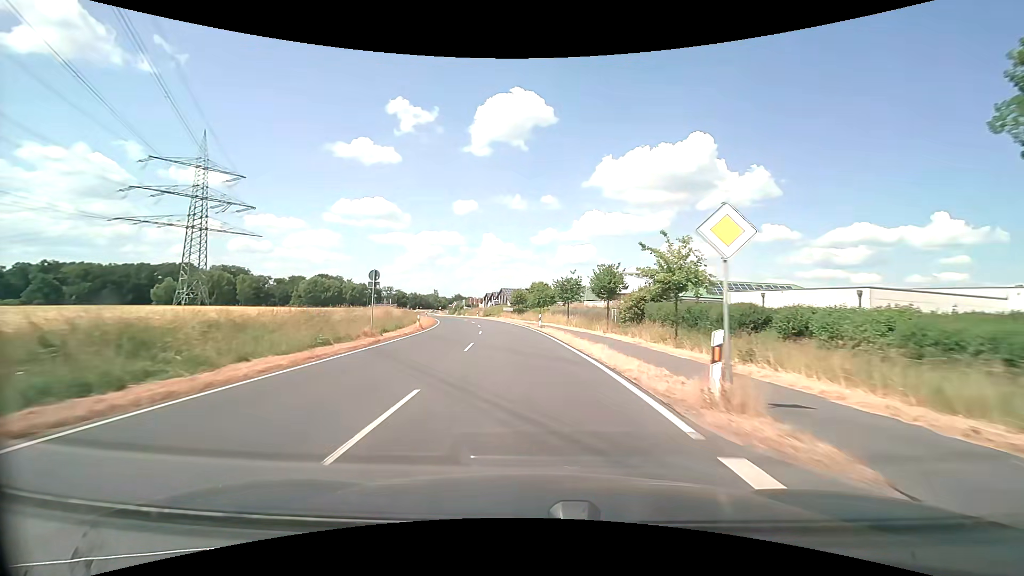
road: secondary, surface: asphalt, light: Day
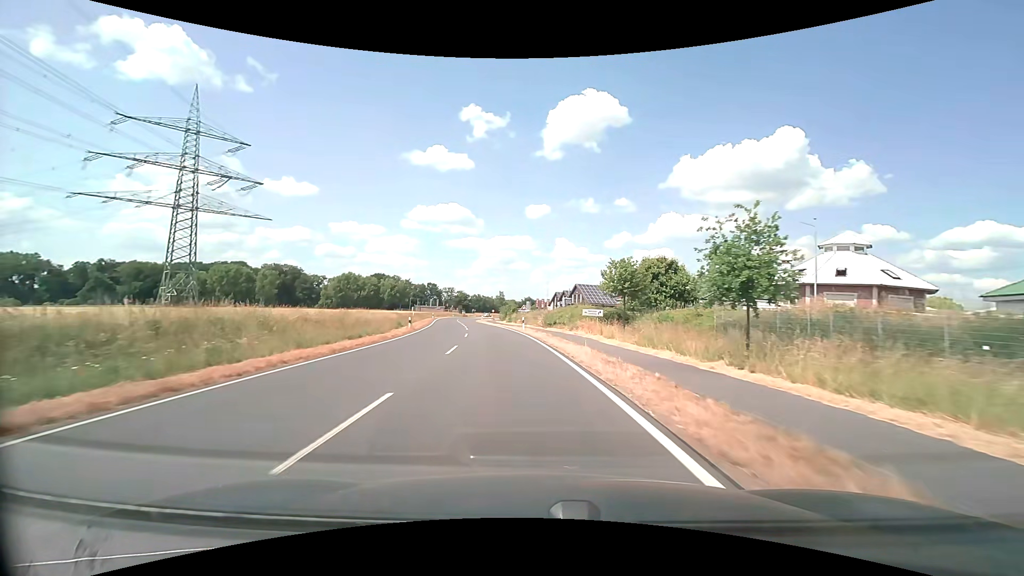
(-3.0, +48.3) m; -8°
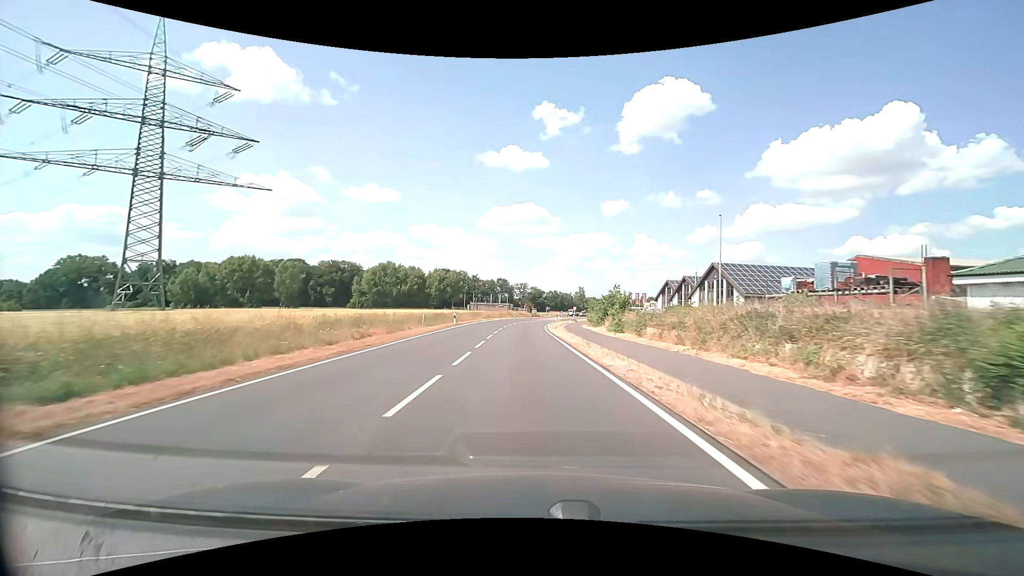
(-4.2, +45.9) m; -9°
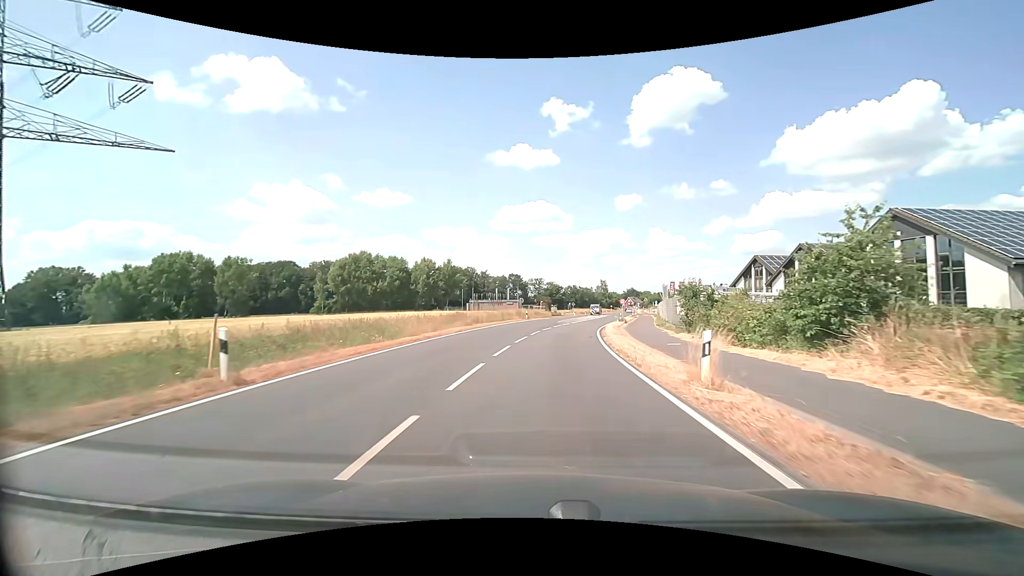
(-0.8, +34.0) m; -2°
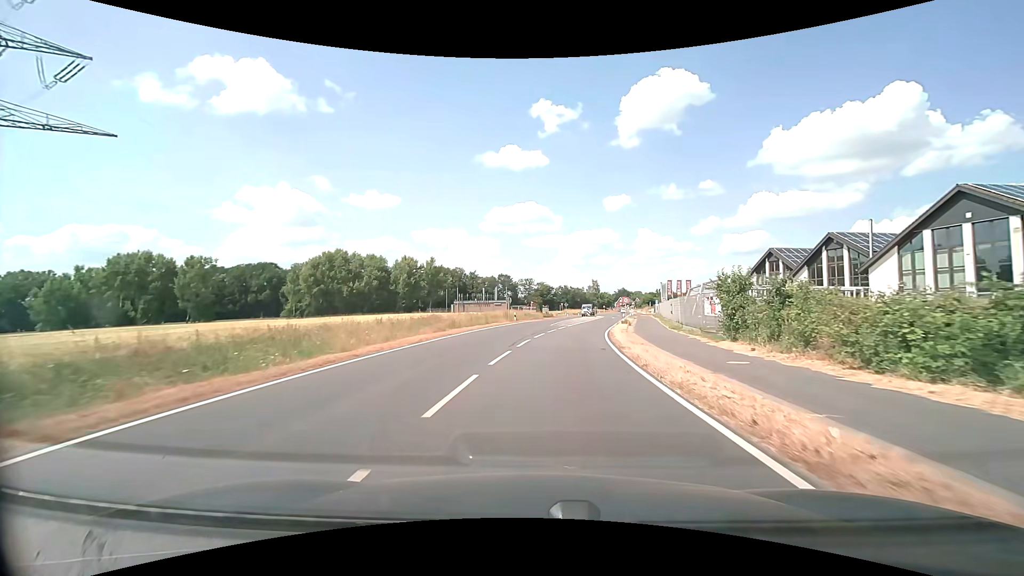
(0.0, +8.0) m; +1°
(0, +10) (+1, +20) (+2, +30) (+4, +40) (+5, +50) (+8, +59) (+10, +69) (+12, +79) (+14, +89) (+16, +99) m
